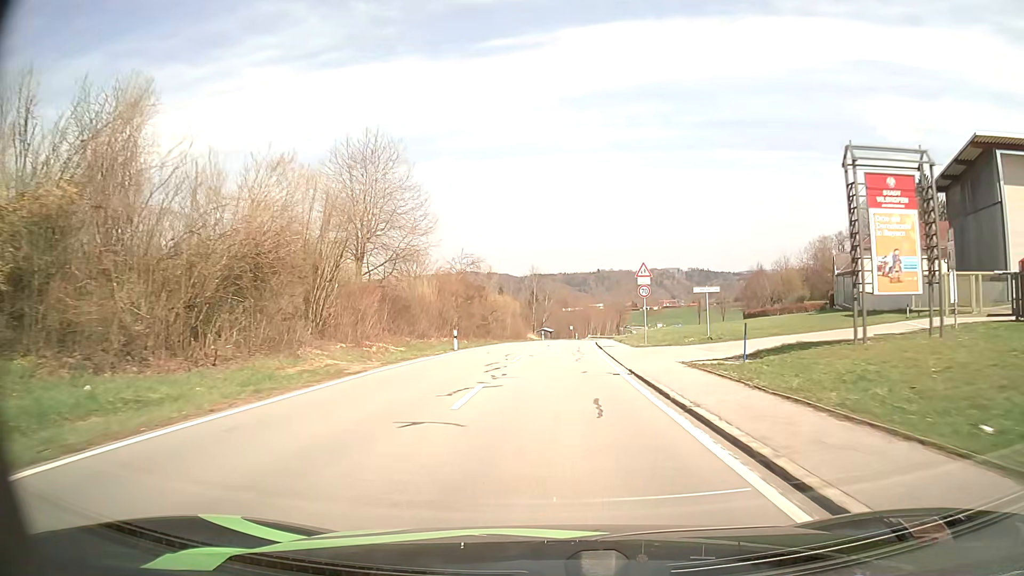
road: tertiary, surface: asphalt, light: Day
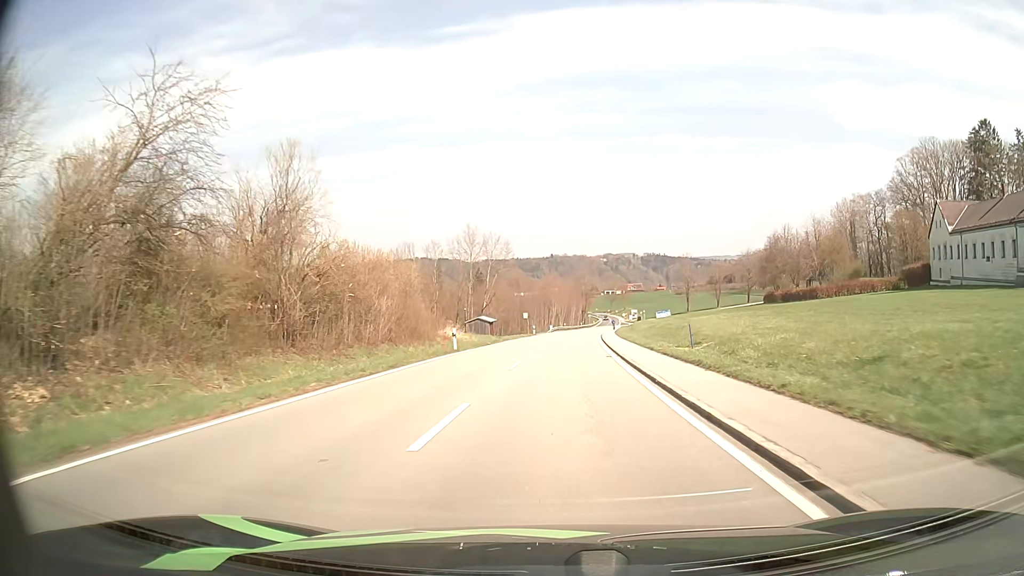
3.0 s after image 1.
(+1.5, +51.6) m; +4°
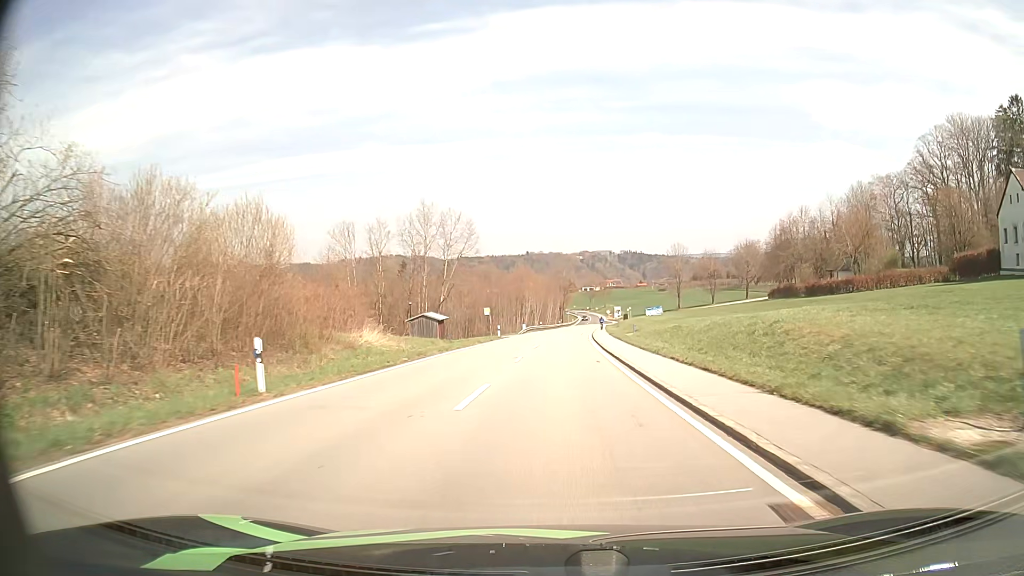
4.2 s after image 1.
(+0.4, +21.0) m; +2°
(0, +10) (0, +20) (0, +30) (+1, +40) (+1, +50) (+2, +60) (+2, +70) (+3, +80) (+4, +90) (+5, +100) m
